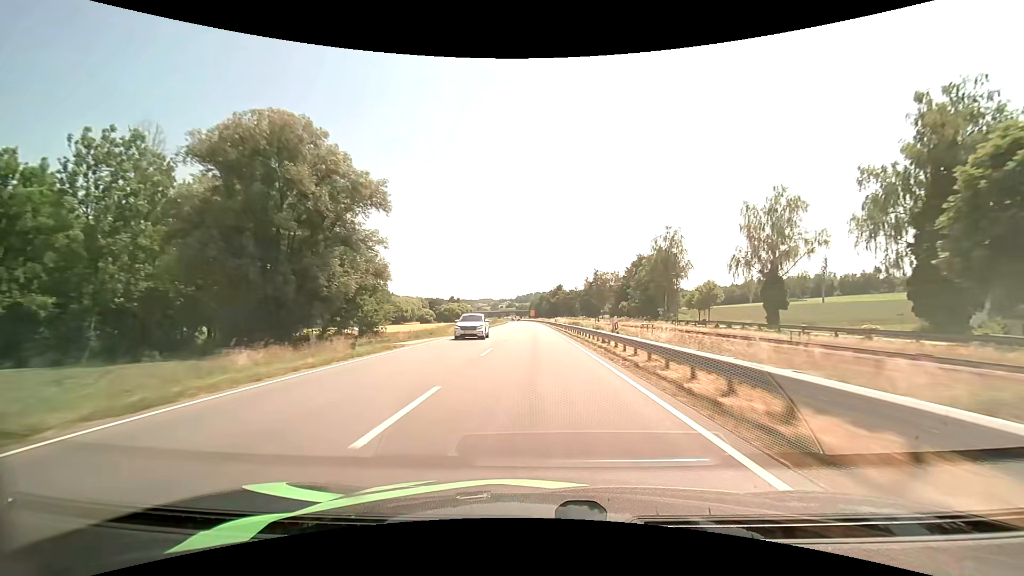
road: primary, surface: asphalt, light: Day
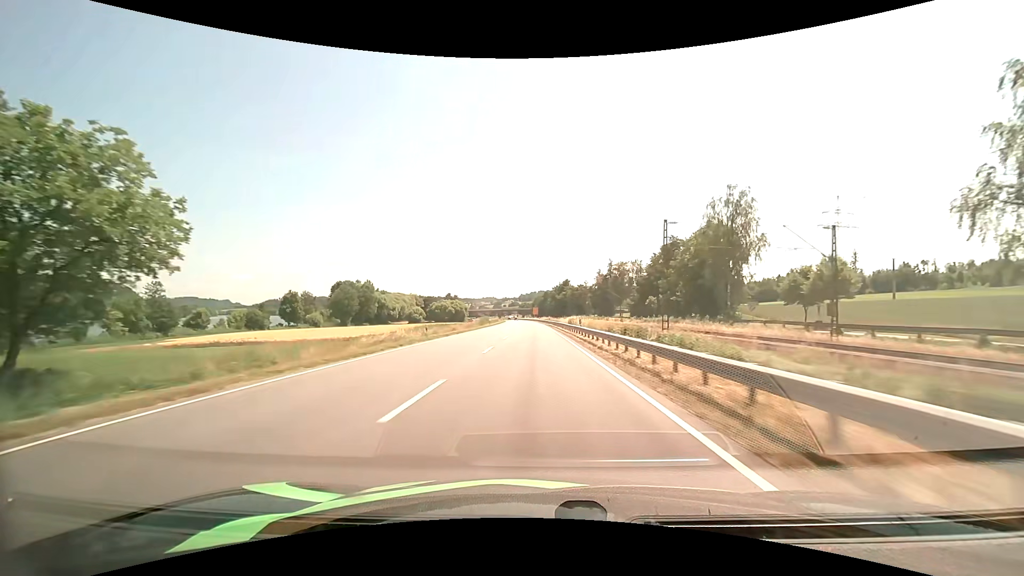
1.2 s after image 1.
(-0.2, +35.1) m; -1°
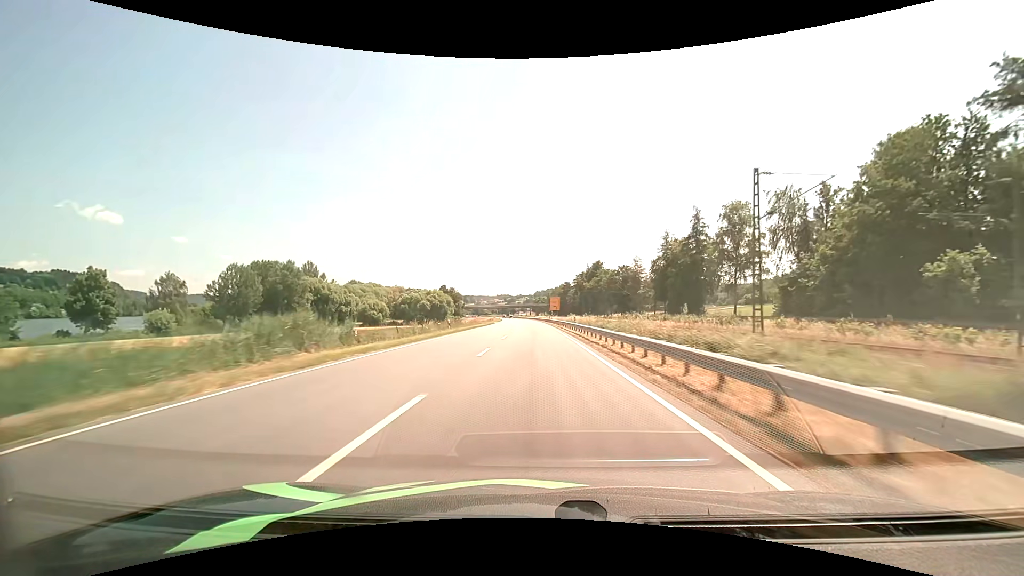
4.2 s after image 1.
(-1.1, +86.8) m; -2°
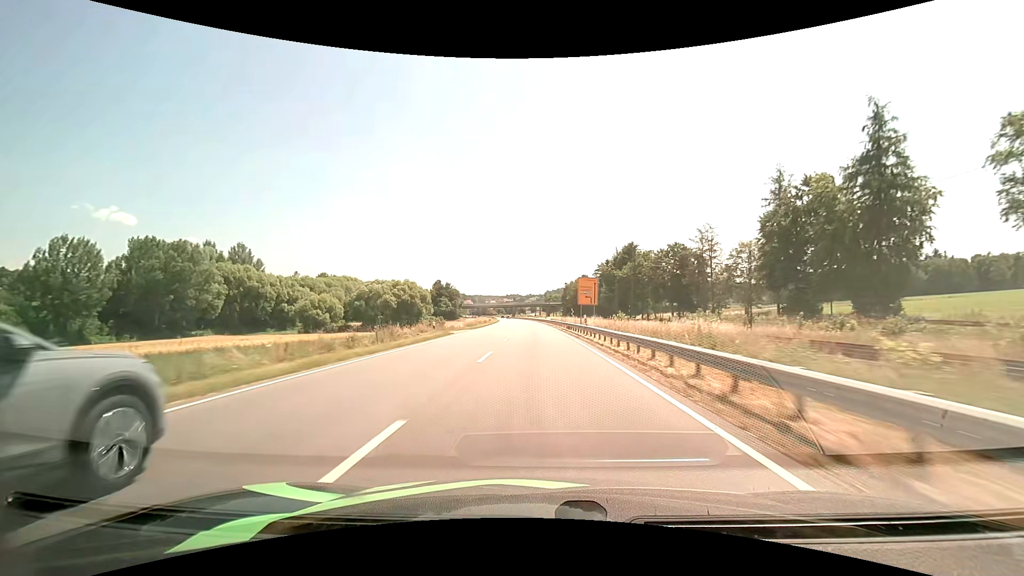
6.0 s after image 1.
(-0.5, +50.1) m; -1°
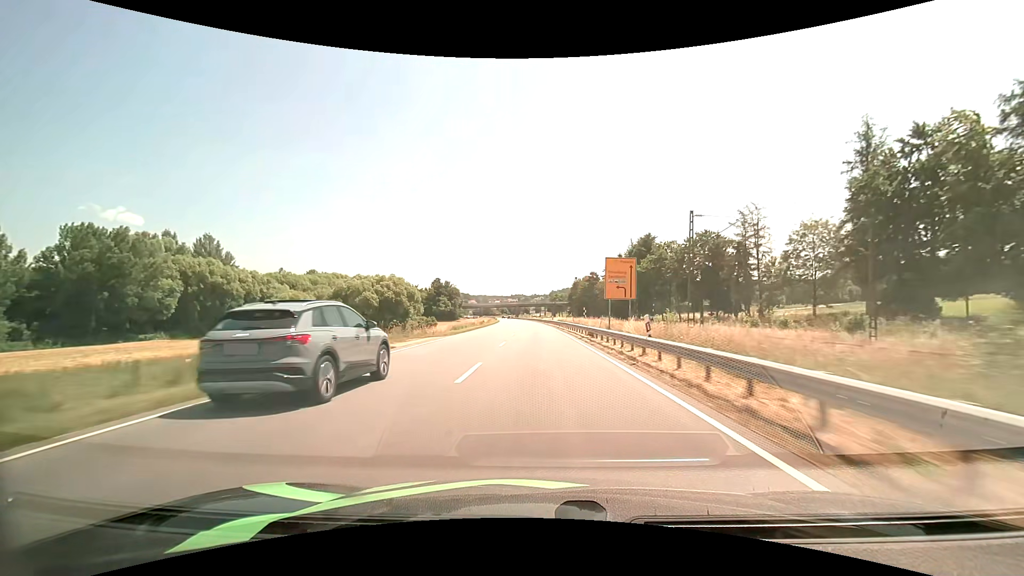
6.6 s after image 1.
(-0.1, +16.4) m; -1°
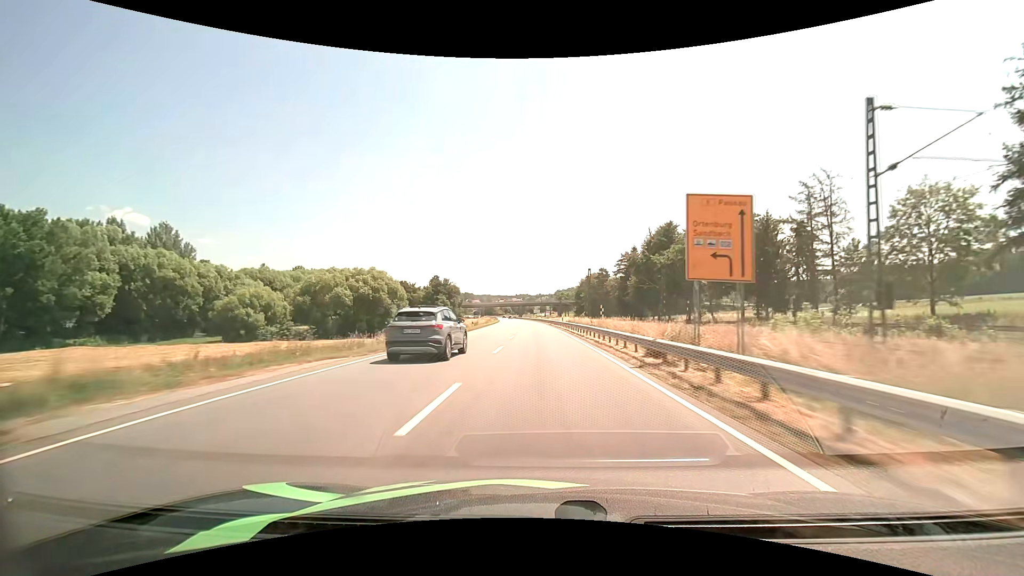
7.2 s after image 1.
(-0.1, +16.4) m; -1°
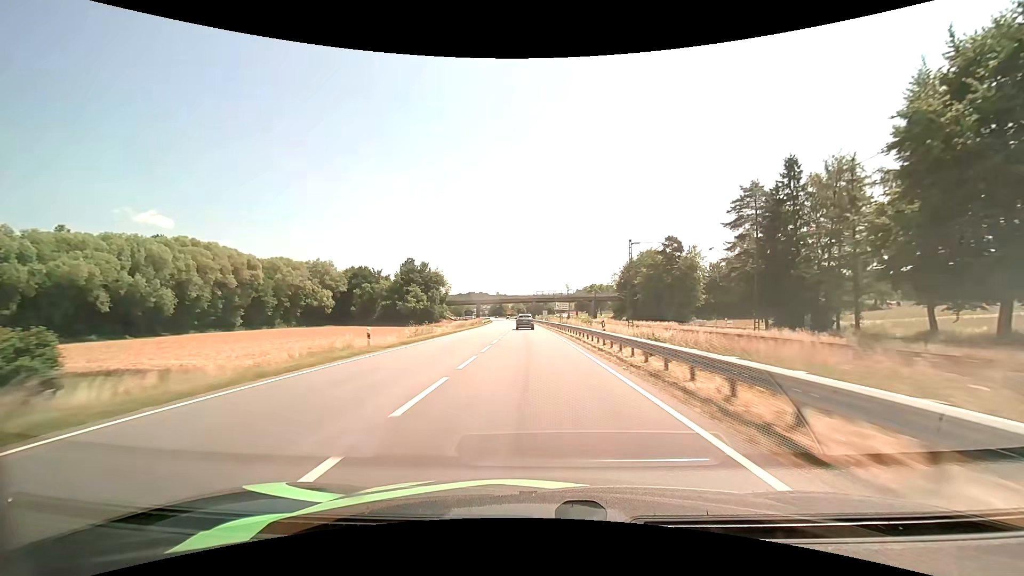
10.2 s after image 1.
(-1.2, +81.8) m; -2°
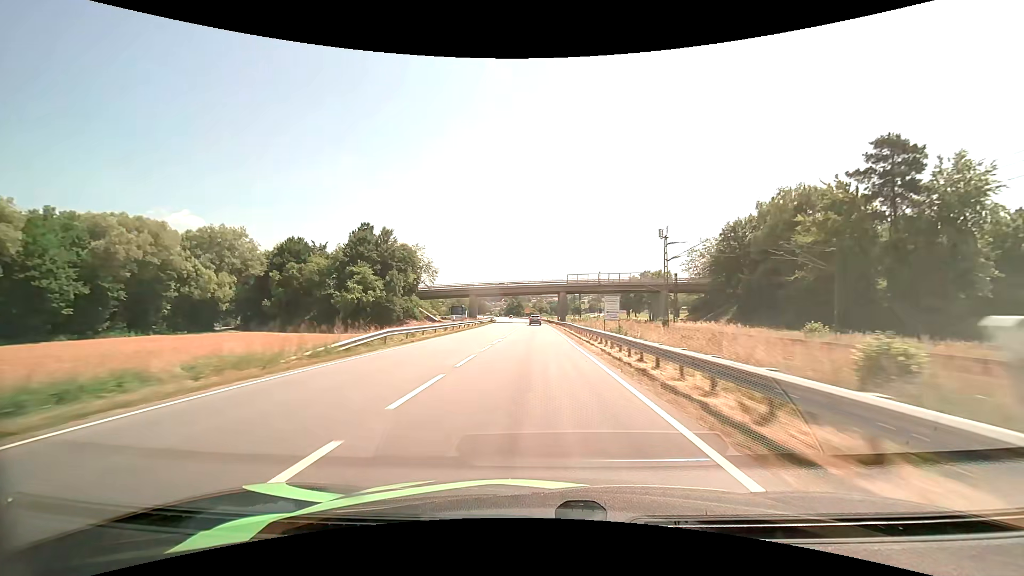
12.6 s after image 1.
(-1.4, +65.7) m; -3°
(0, +10) (0, +20) (0, +30) (0, +40) (0, +50) (0, +60) (-1, +70) (-1, +80) (-1, +90) (-1, +100) m
